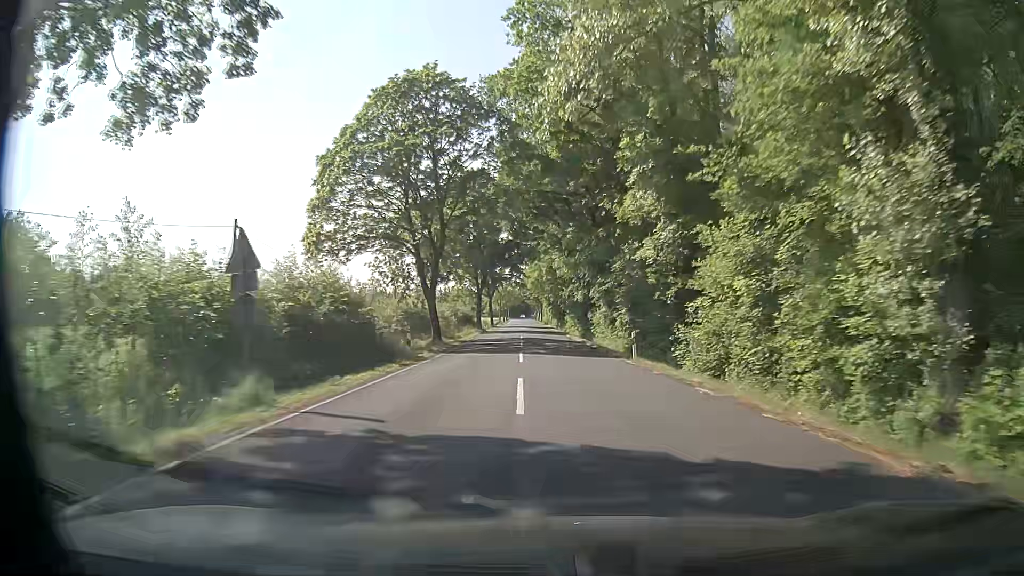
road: secondary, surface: asphalt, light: Day
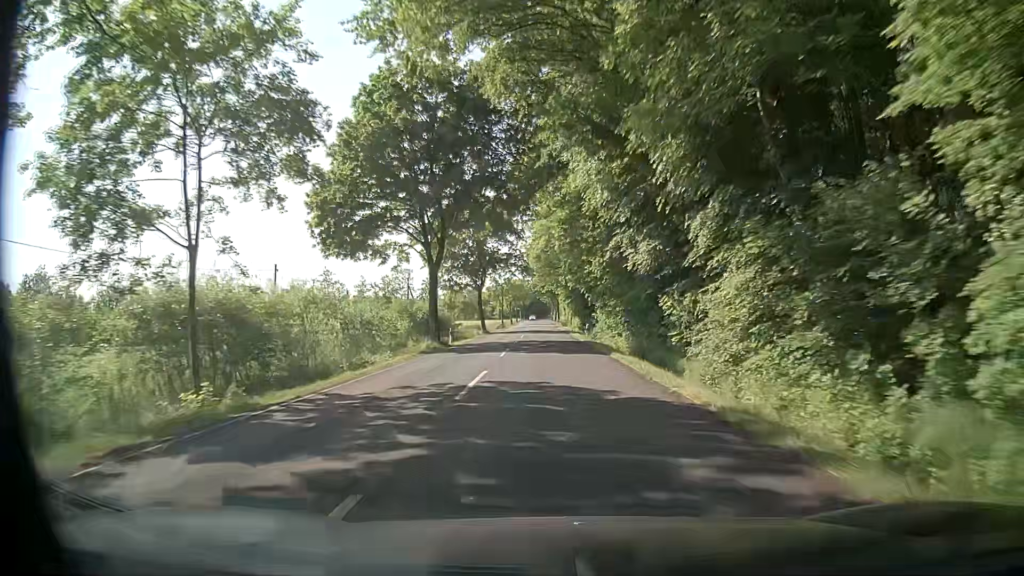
(-0.9, +34.3) m; -3°
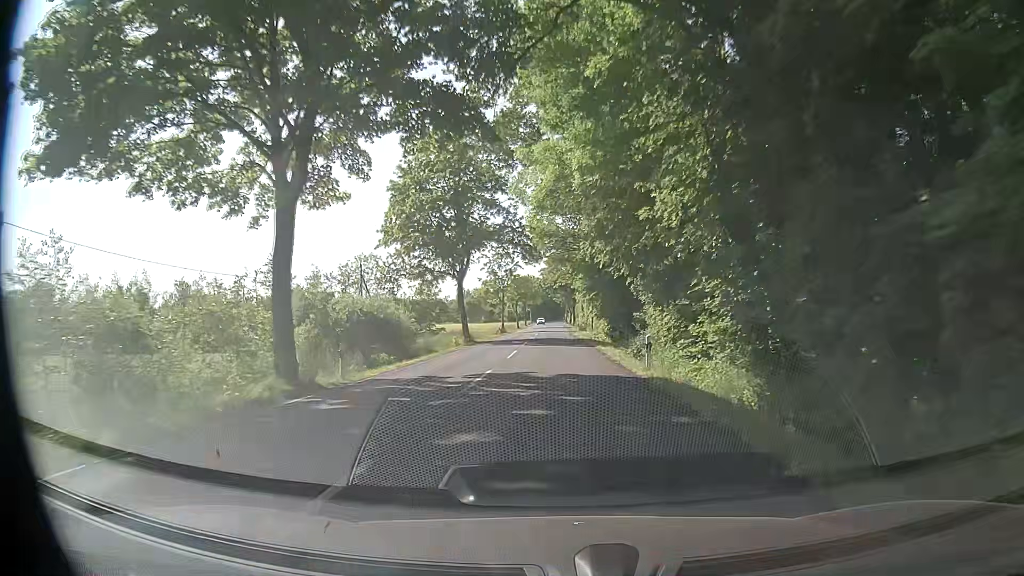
(0.0, +22.9) m; 0°
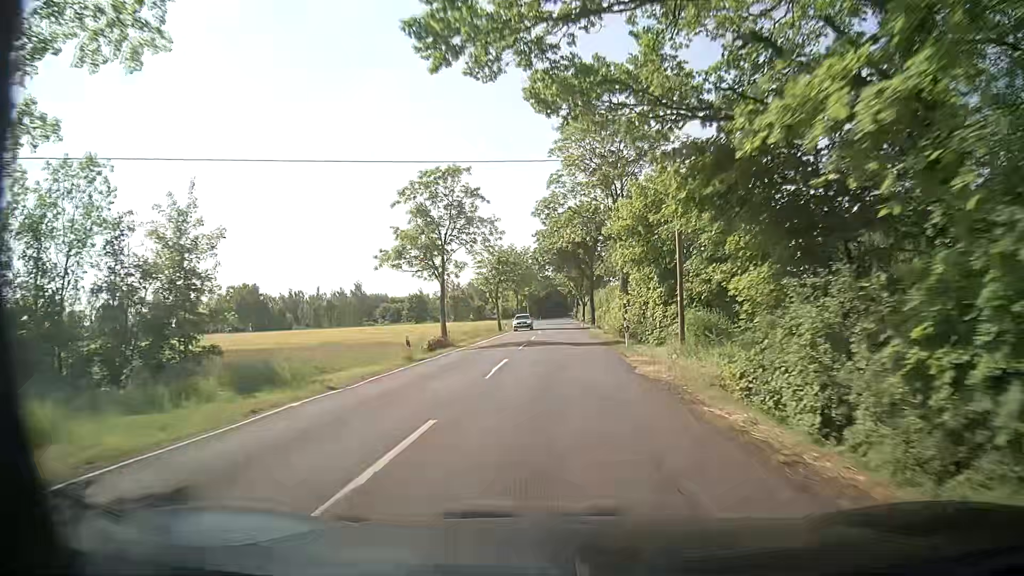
(-0.8, +45.7) m; -2°
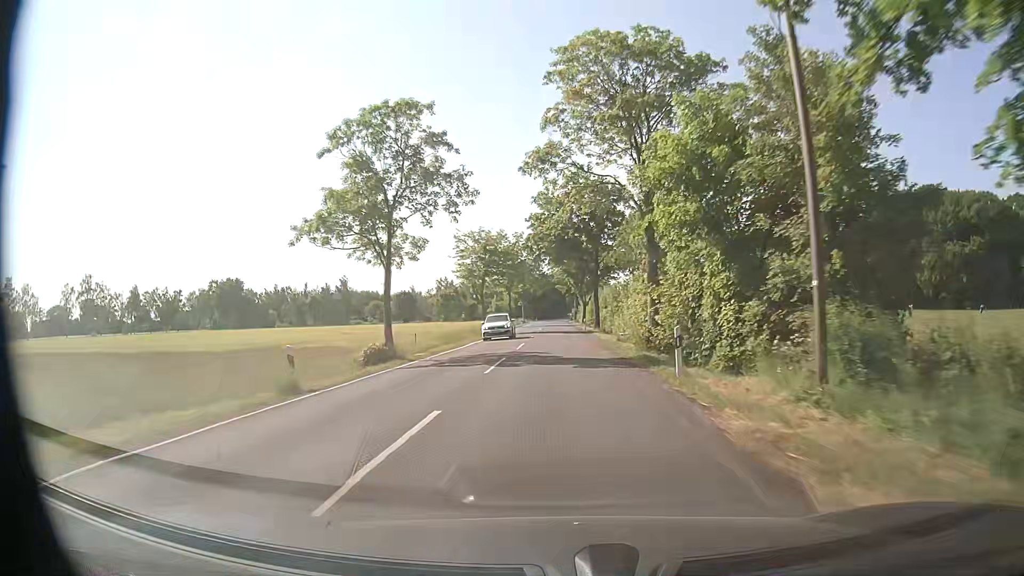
(0.0, +11.4) m; +1°
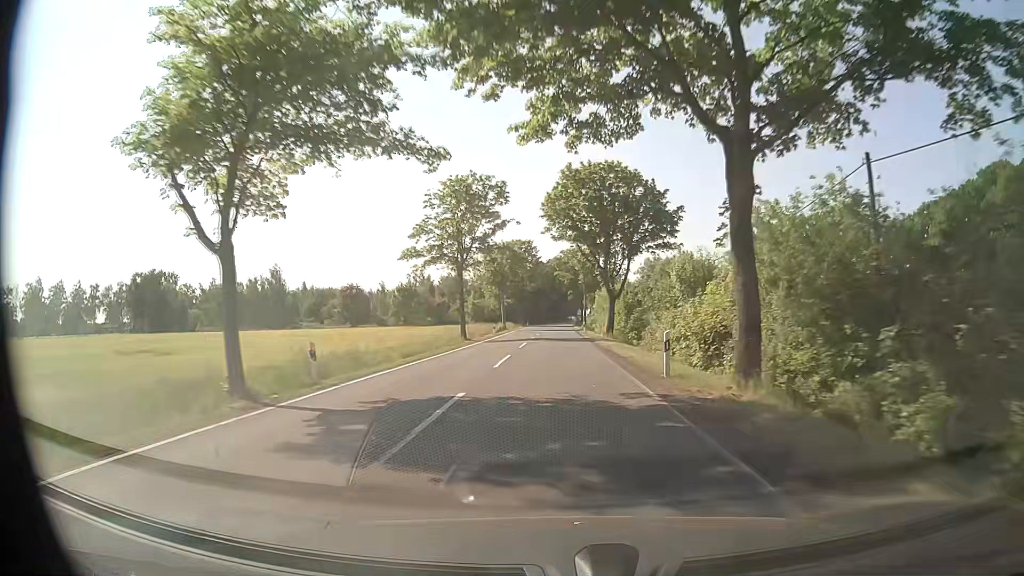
(-0.3, +45.7) m; 0°
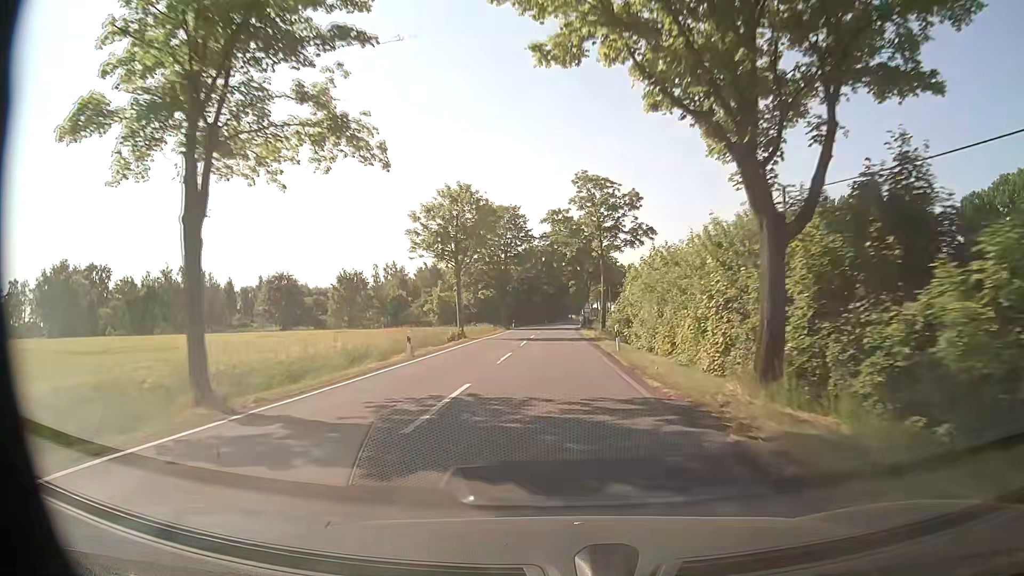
(+0.2, +34.3) m; 0°
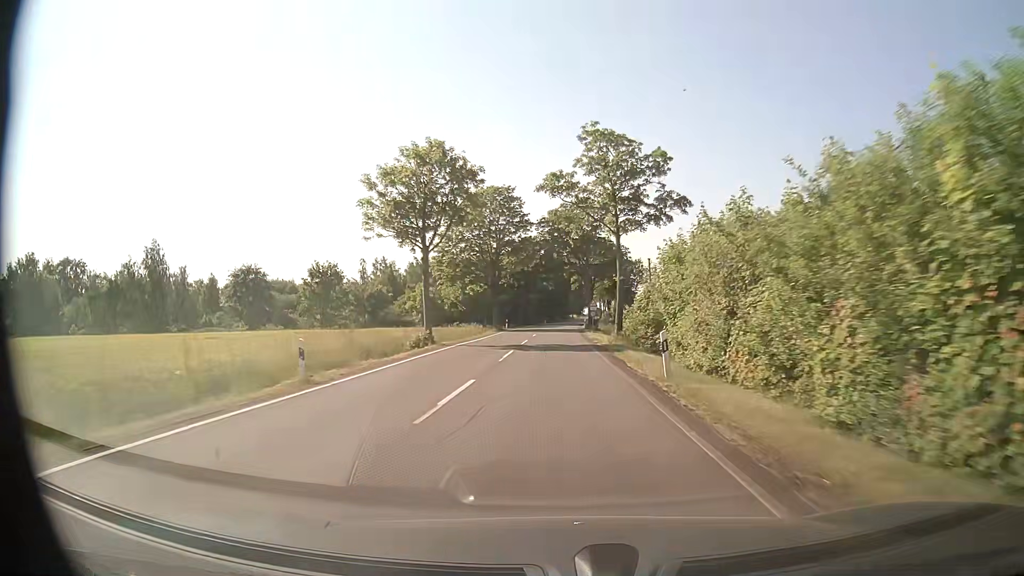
(0.0, +11.4) m; 0°
(0, +10) (0, +20) (0, +30) (0, +40) (0, +50) (0, +60) (0, +70) (+1, +80) (+1, +90) (+2, +100) m
